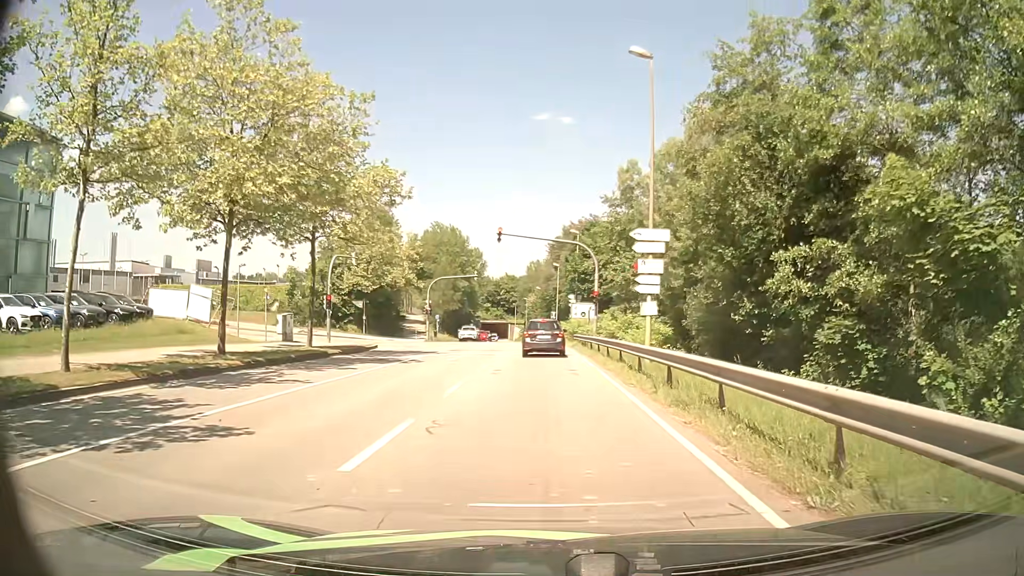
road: secondary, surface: asphalt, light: Day
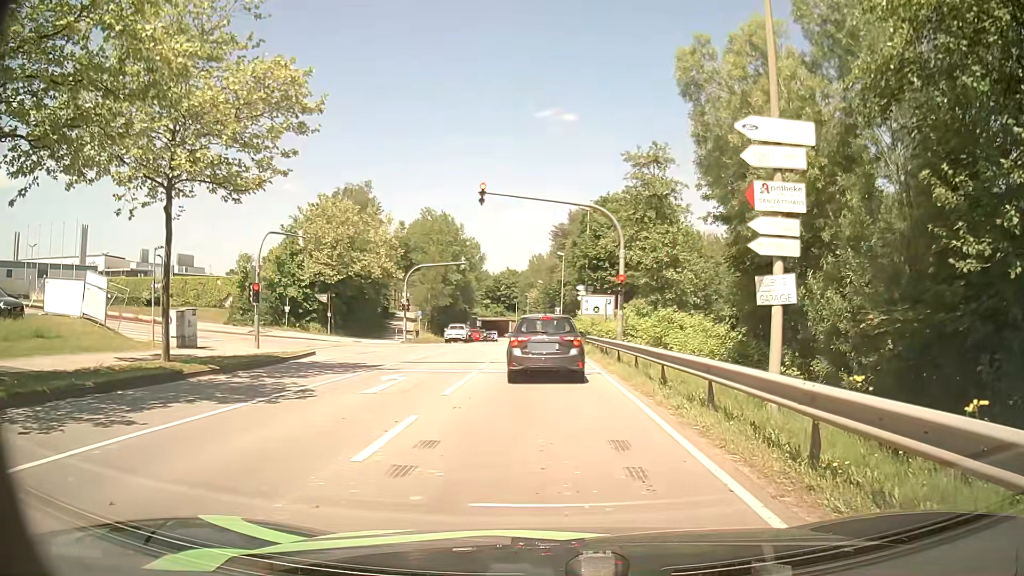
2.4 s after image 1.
(-0.1, +11.2) m; -2°
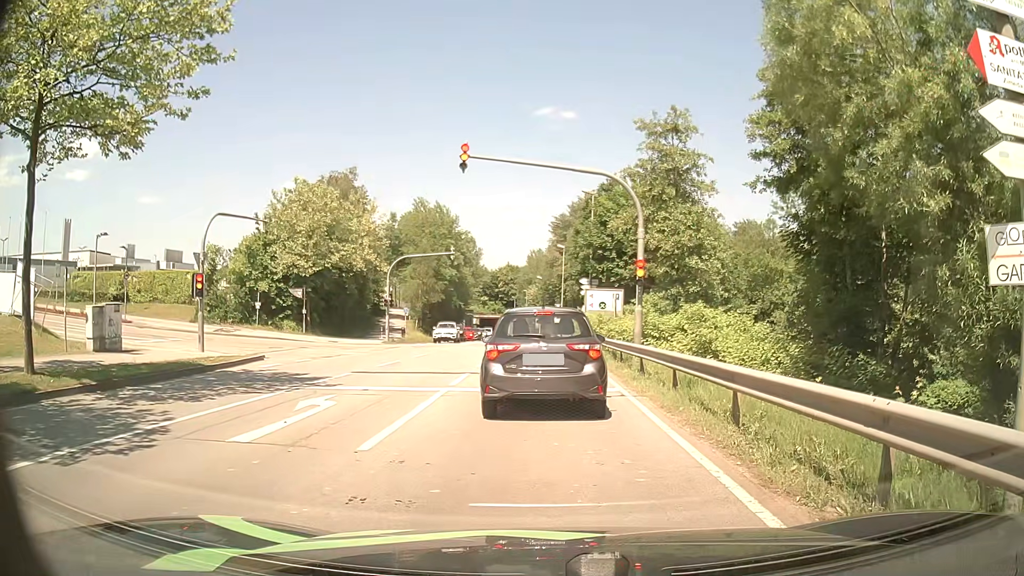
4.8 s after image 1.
(+0.1, +5.2) m; -1°
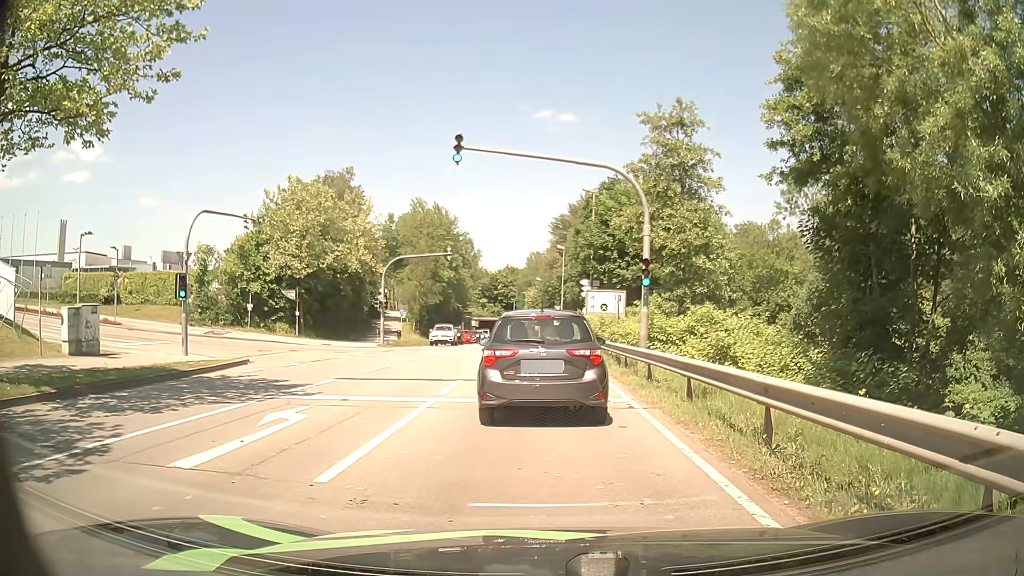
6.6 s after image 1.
(0.0, +1.3) m; 0°
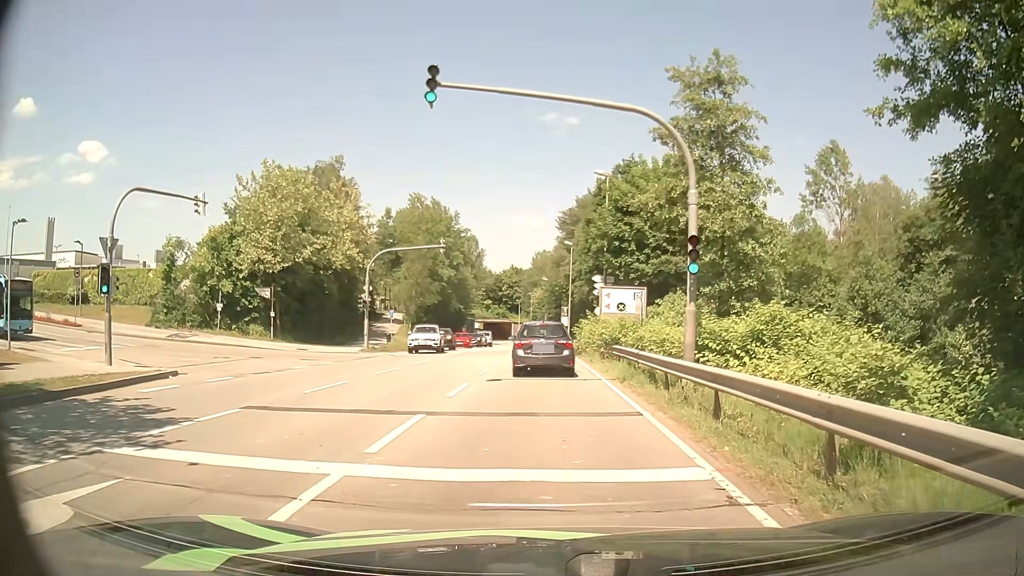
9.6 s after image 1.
(+0.3, +5.9) m; +2°
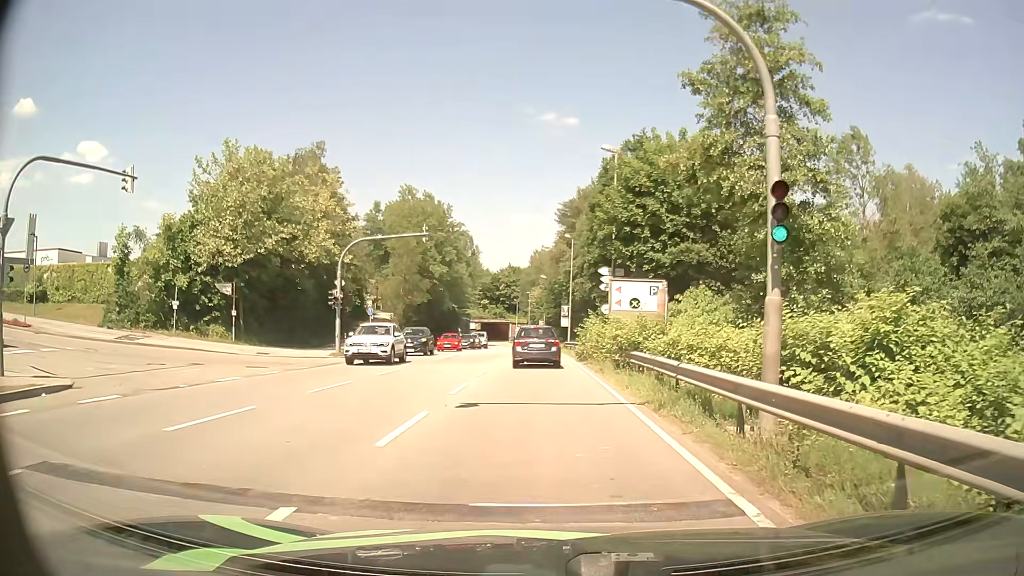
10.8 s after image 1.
(+0.1, +5.6) m; +1°
